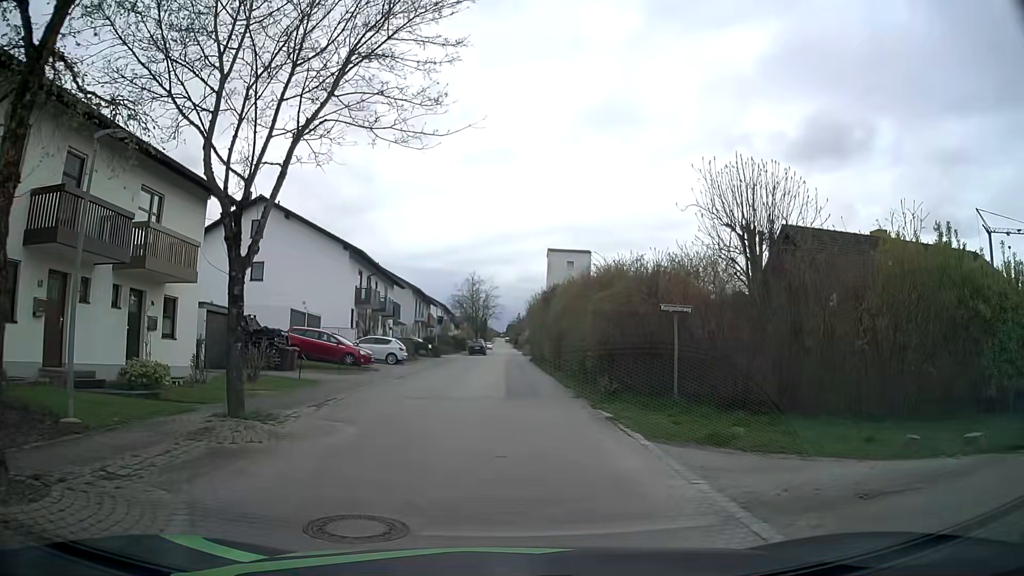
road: residential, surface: asphalt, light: Day
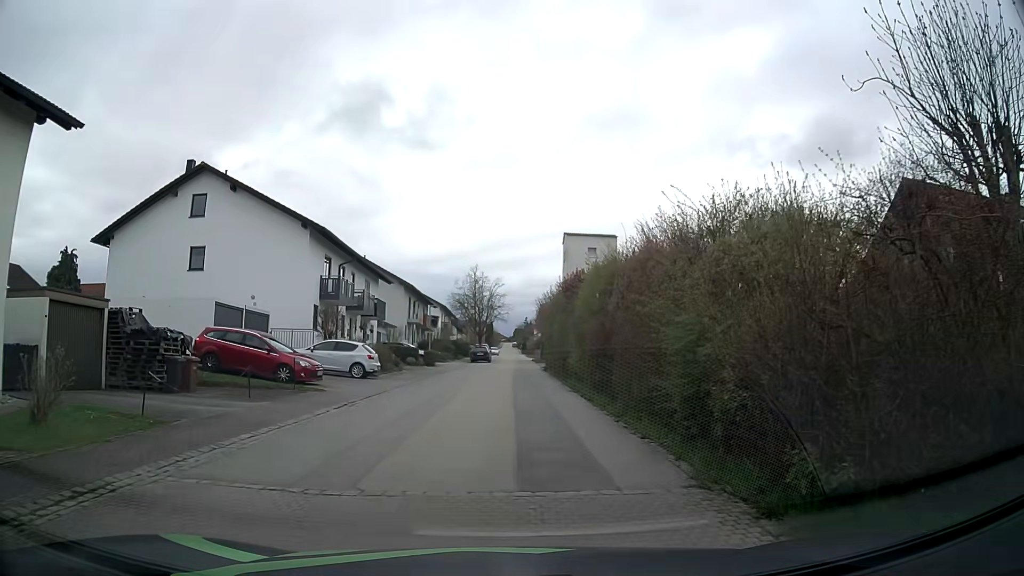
(-0.1, +10.1) m; -1°
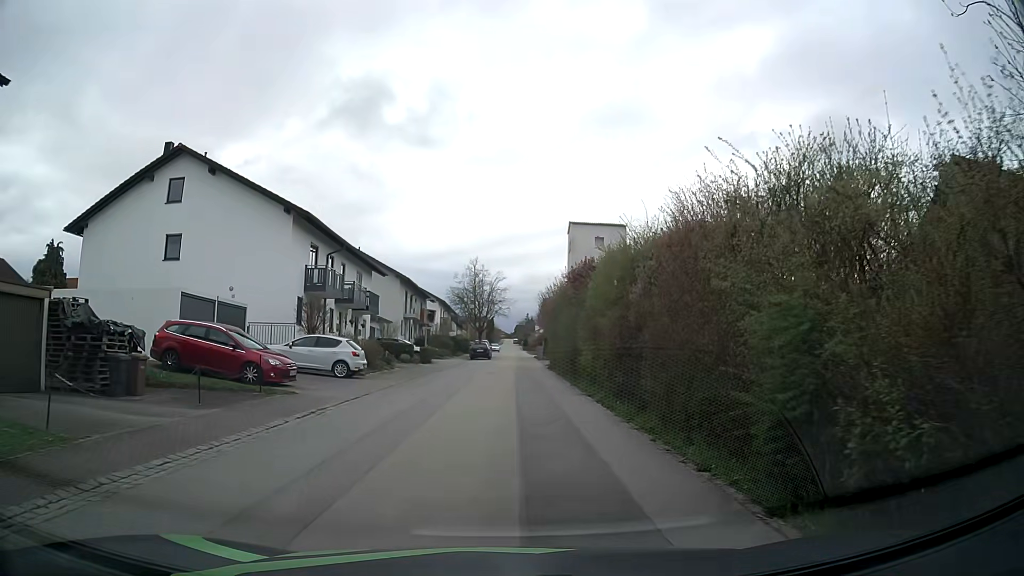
(0.0, +2.9) m; +1°
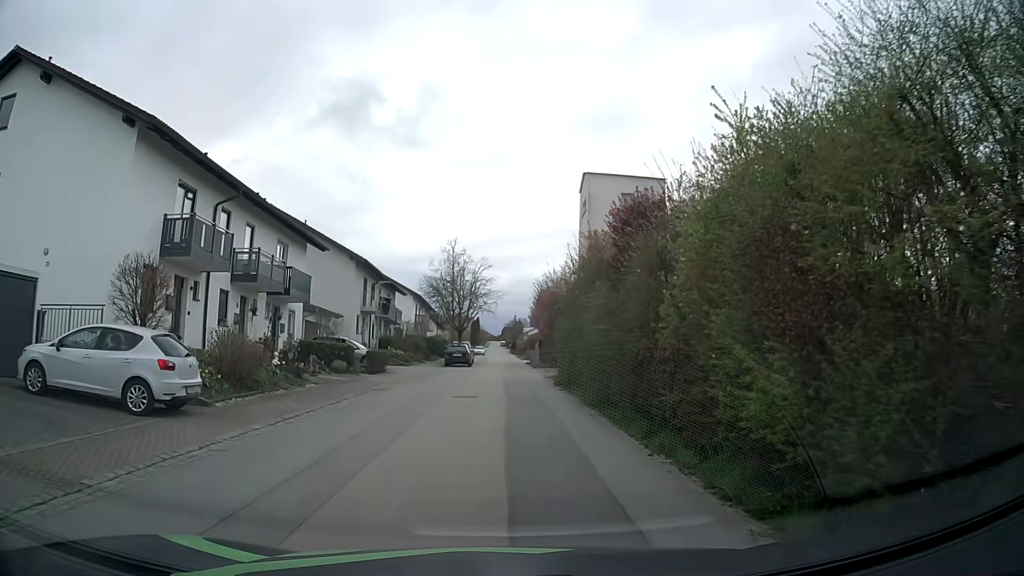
(+0.1, +13.3) m; +1°
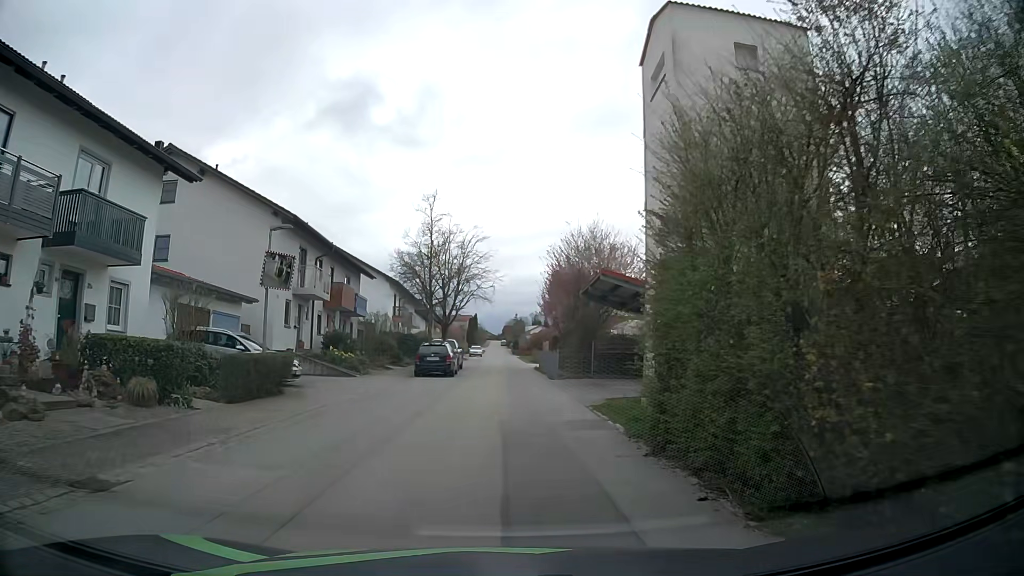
(0.0, +15.2) m; 0°
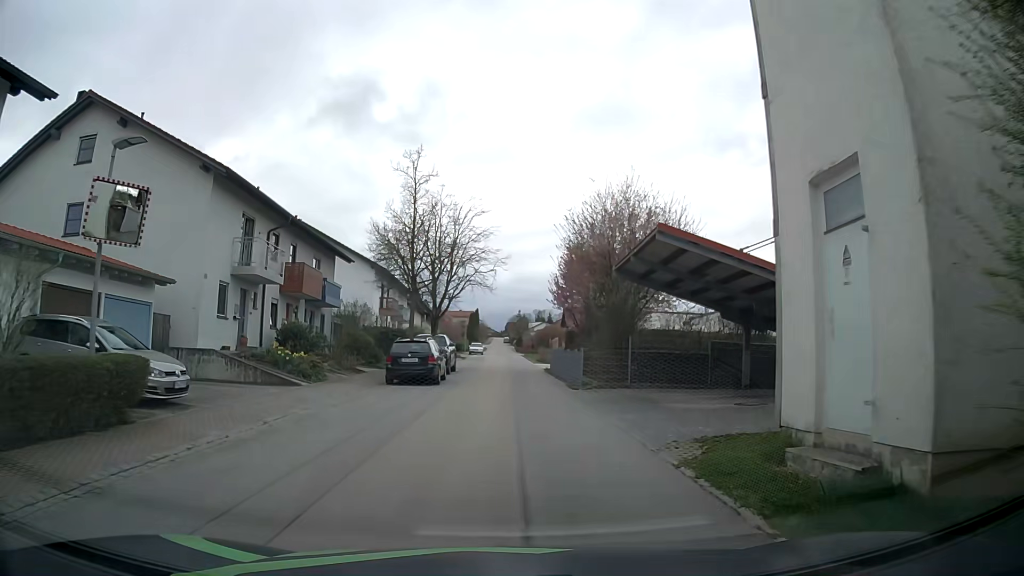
(0.0, +7.8) m; -1°
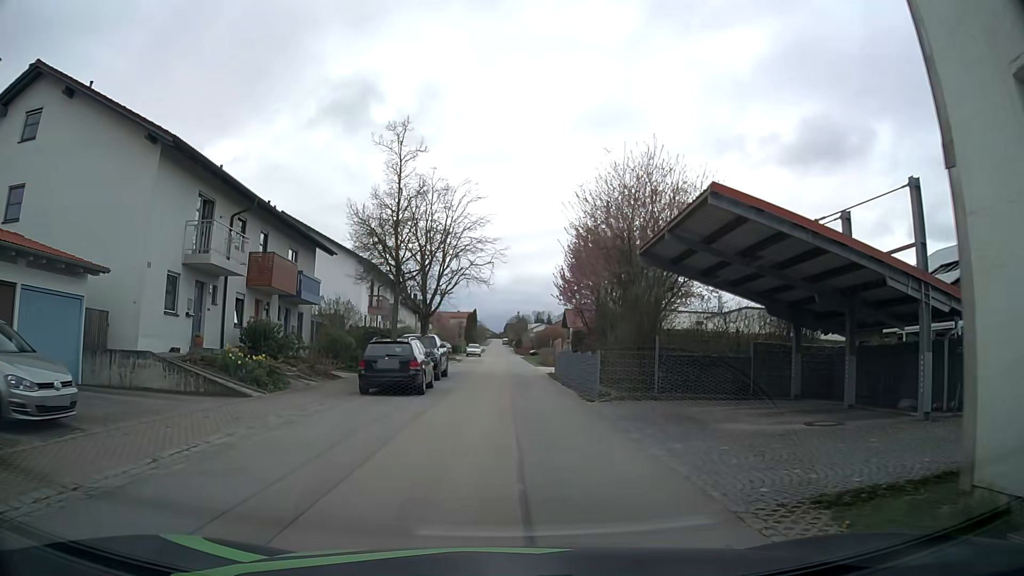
(0.0, +3.8) m; +1°
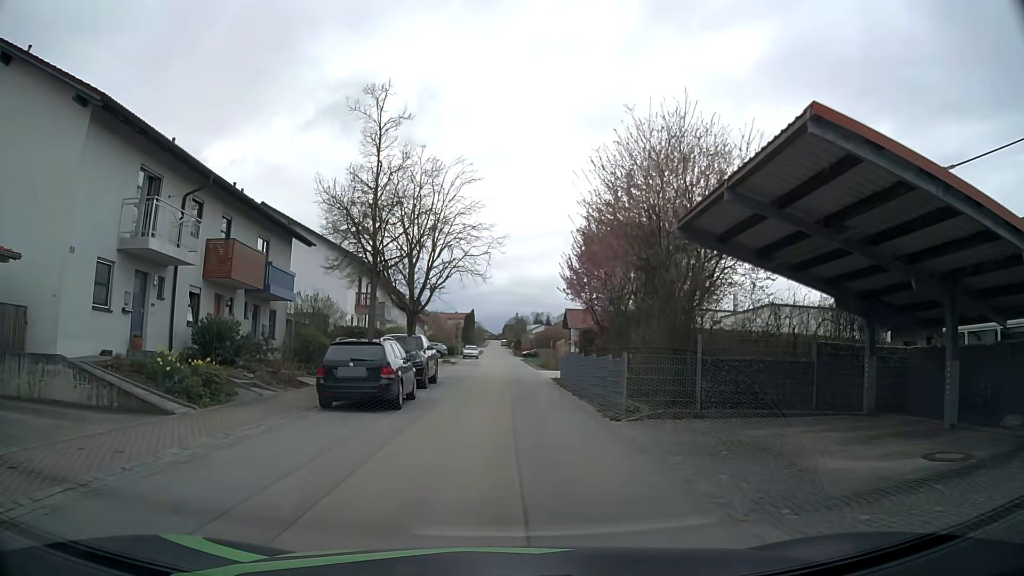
(0.0, +3.8) m; -1°
(0, +10) (0, +20) (0, +30) (0, +40) (0, +50) (0, +60) (0, +70) (0, +80) (0, +90) (0, +100) m
